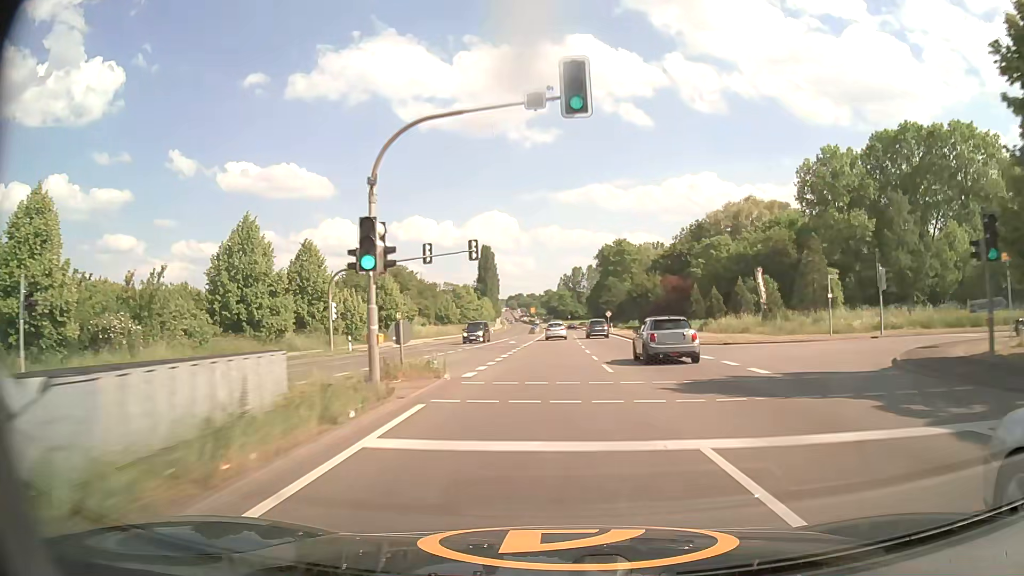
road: primary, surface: asphalt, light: Day
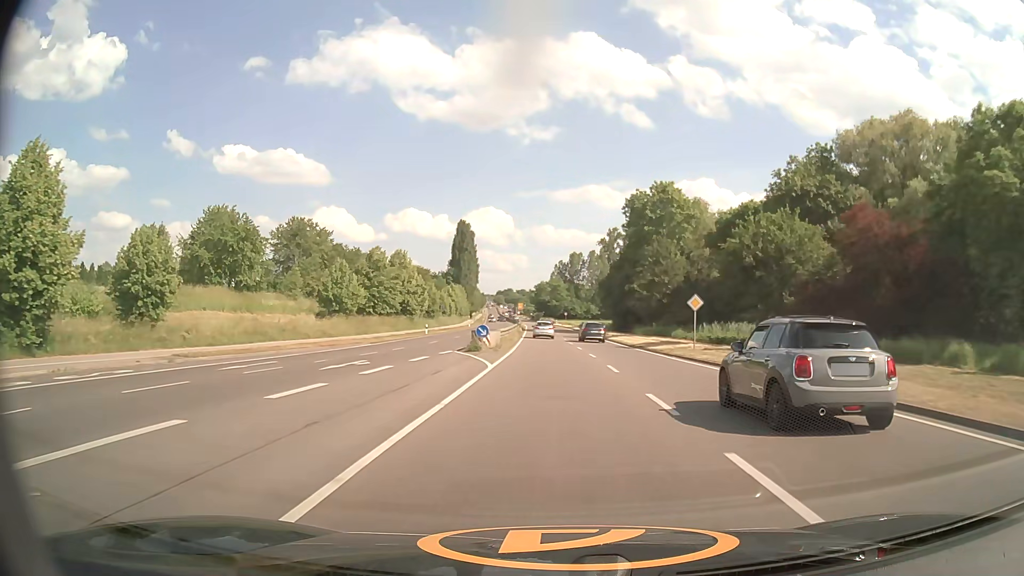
(+0.4, +62.0) m; +1°
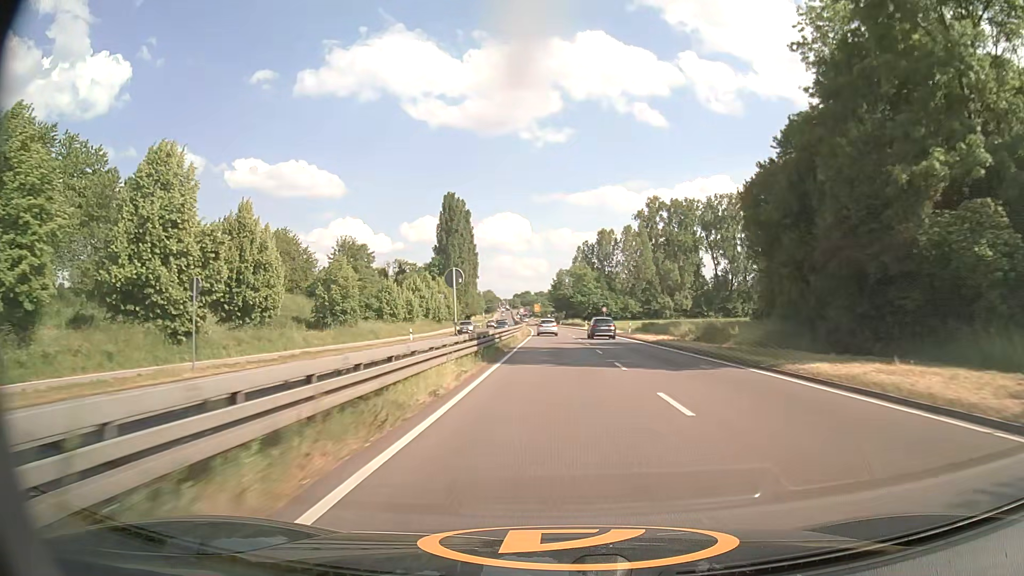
(-0.9, +62.8) m; -2°
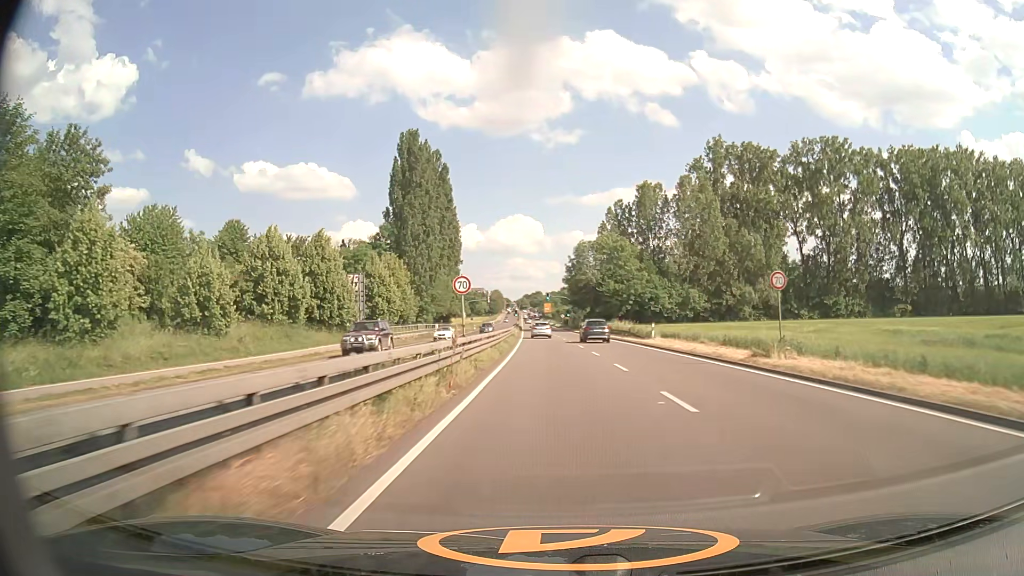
(-0.5, +62.0) m; -1°
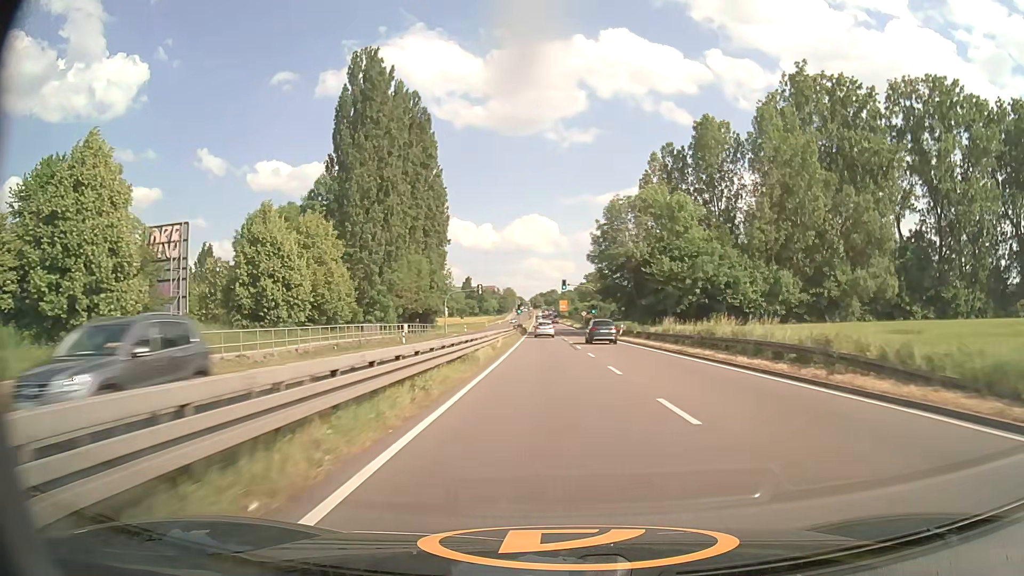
(-0.3, +36.9) m; -1°
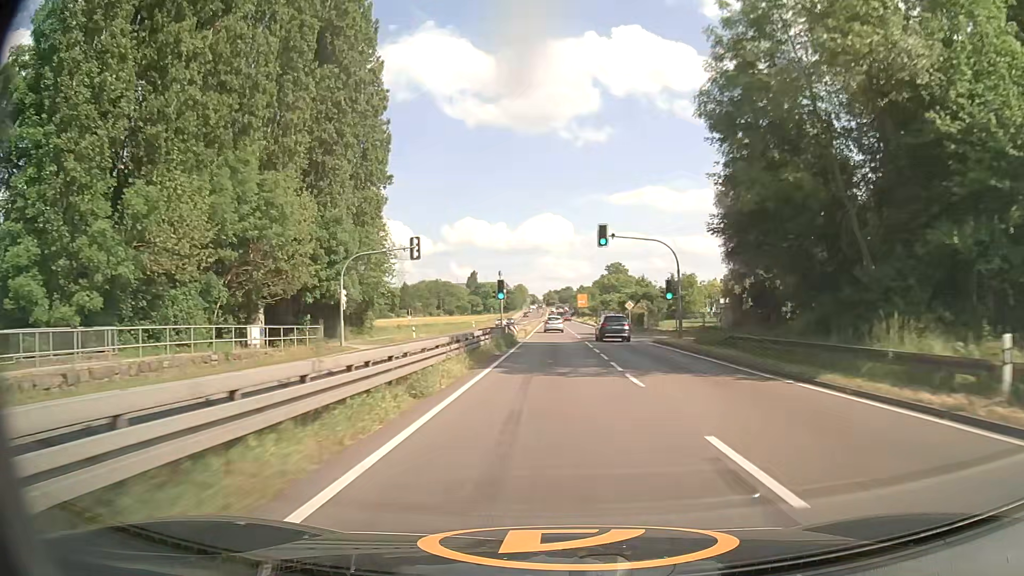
(-0.5, +48.7) m; -1°
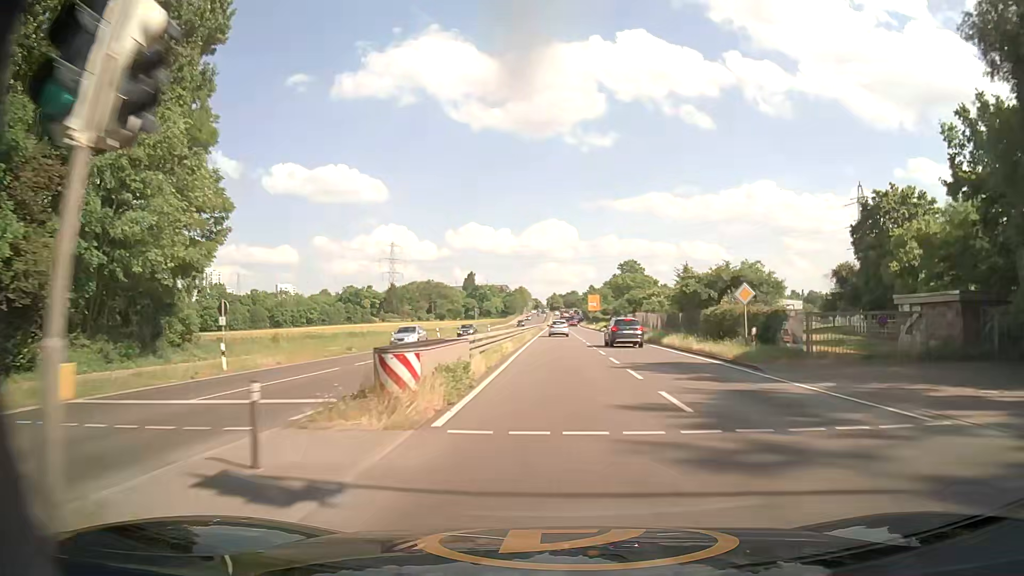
(-0.2, +35.7) m; 0°
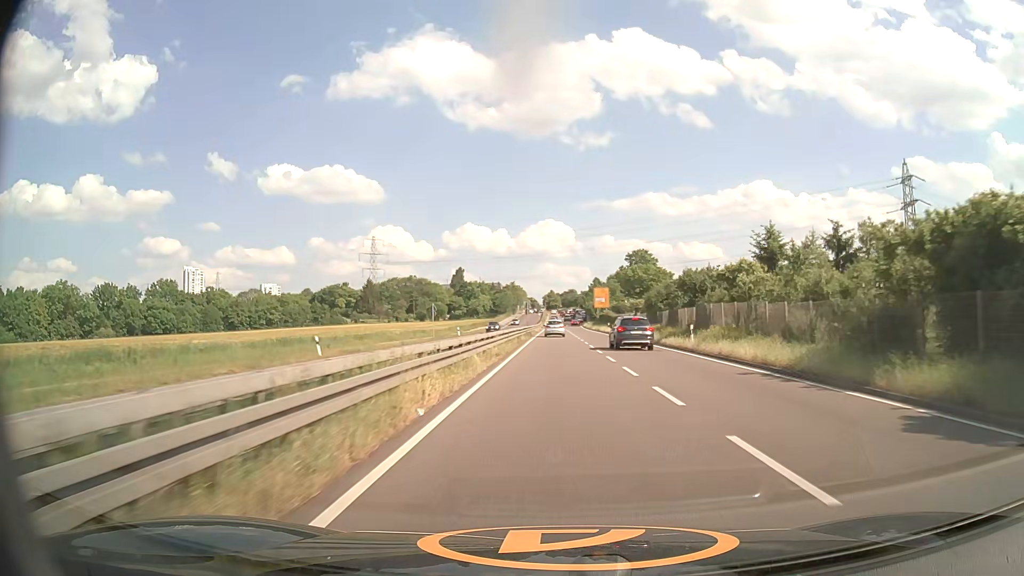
(-0.1, +35.1) m; 0°
